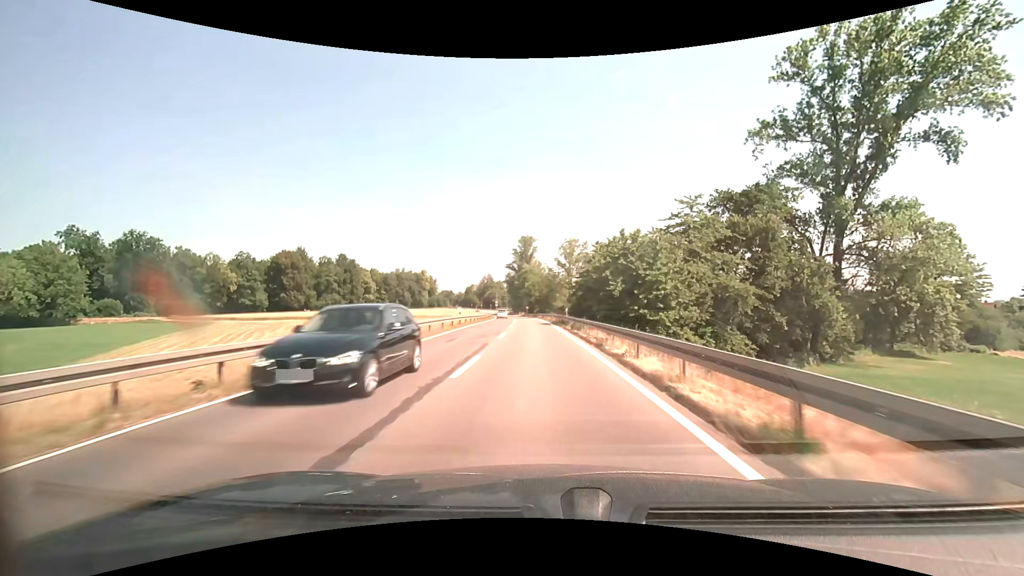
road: secondary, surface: asphalt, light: Day
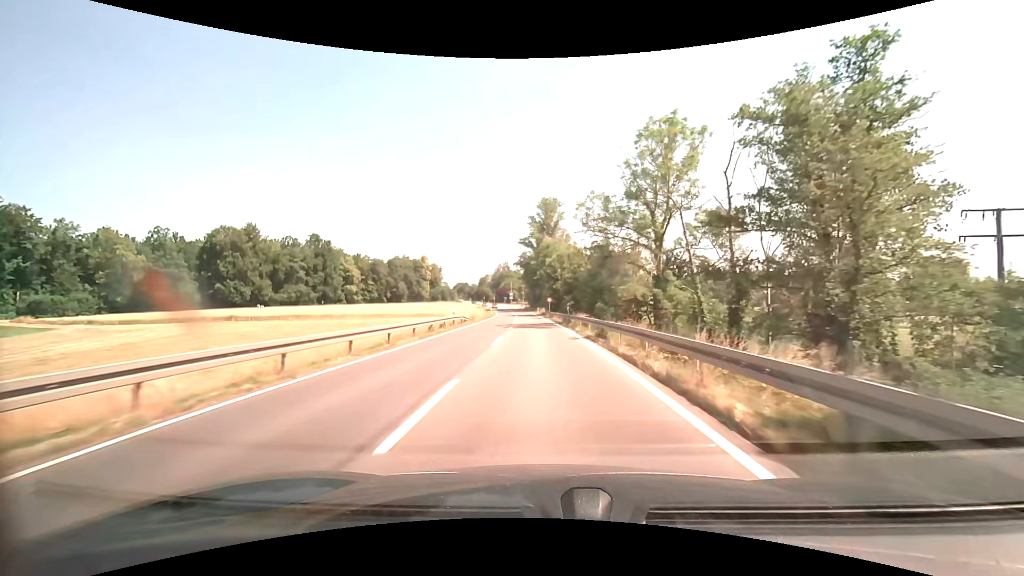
(-1.6, +52.7) m; -3°
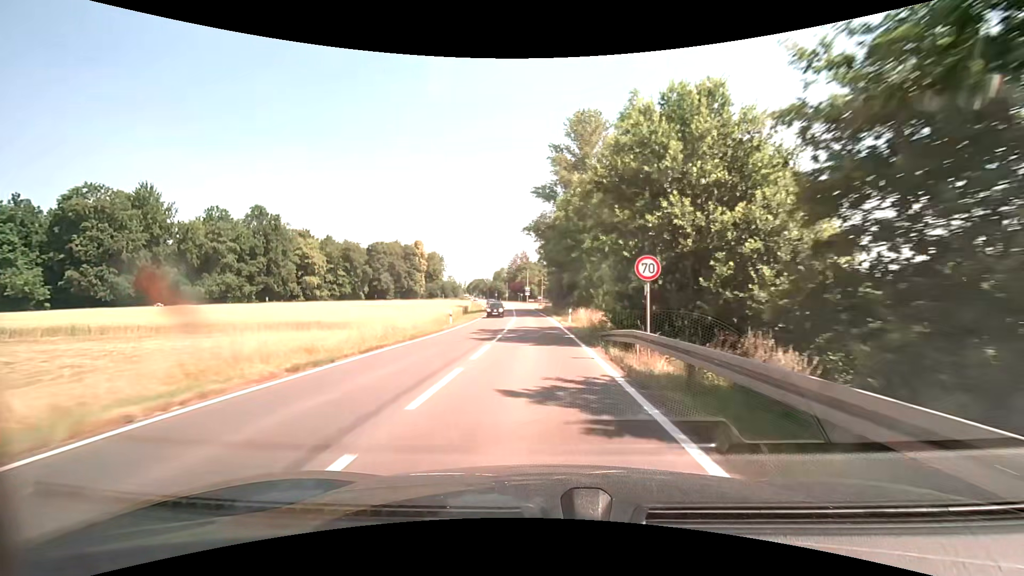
(-1.3, +52.7) m; -3°
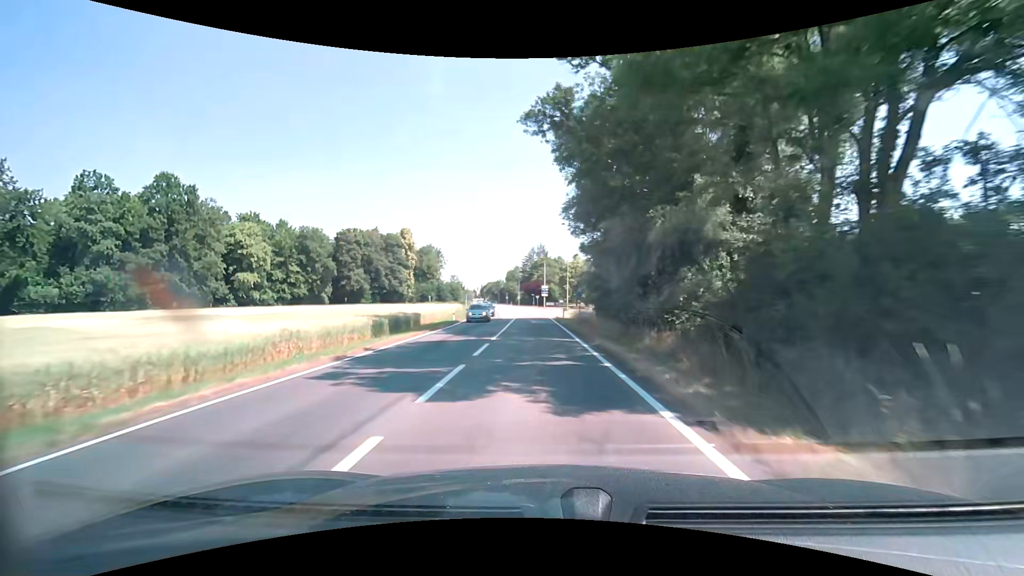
(-0.7, +41.4) m; -2°
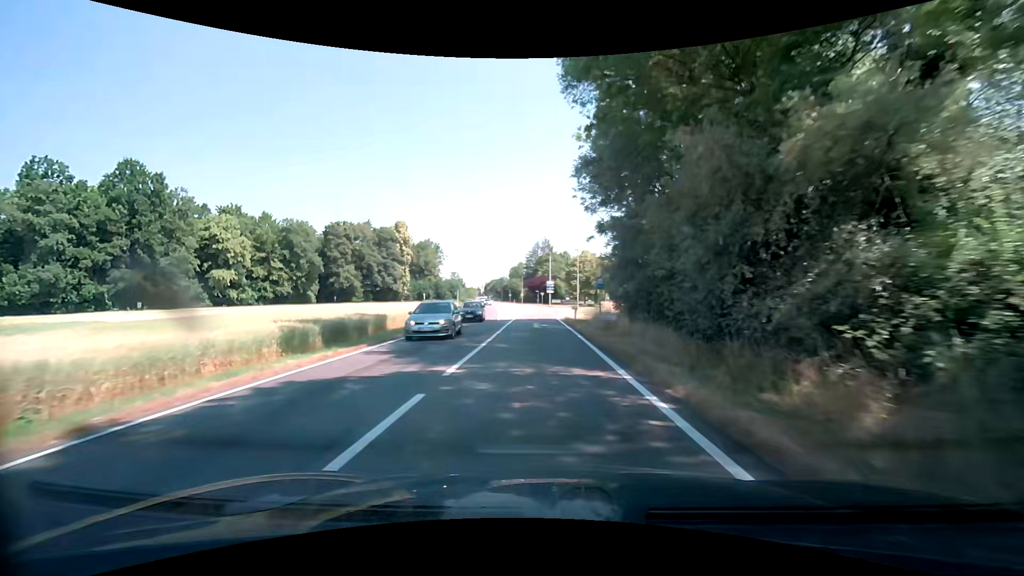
(0.0, +9.8) m; 0°
(0, +10) (0, +20) (0, +30) (0, +40) (0, +50) (+1, +60) (+2, +70) (+6, +79) (+13, +86) (+23, +89) m
